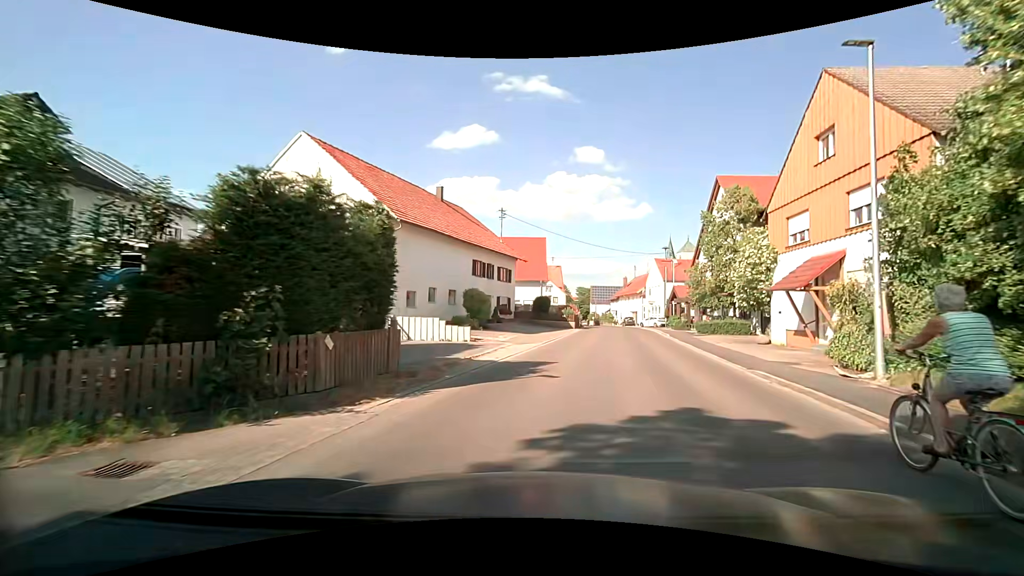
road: secondary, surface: asphalt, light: Day
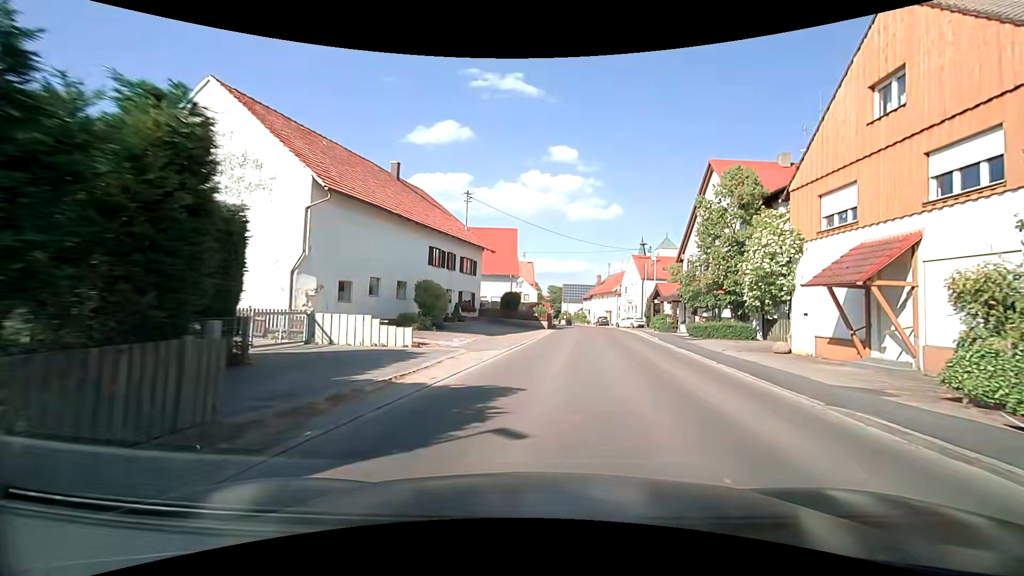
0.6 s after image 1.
(+0.1, +5.3) m; +4°
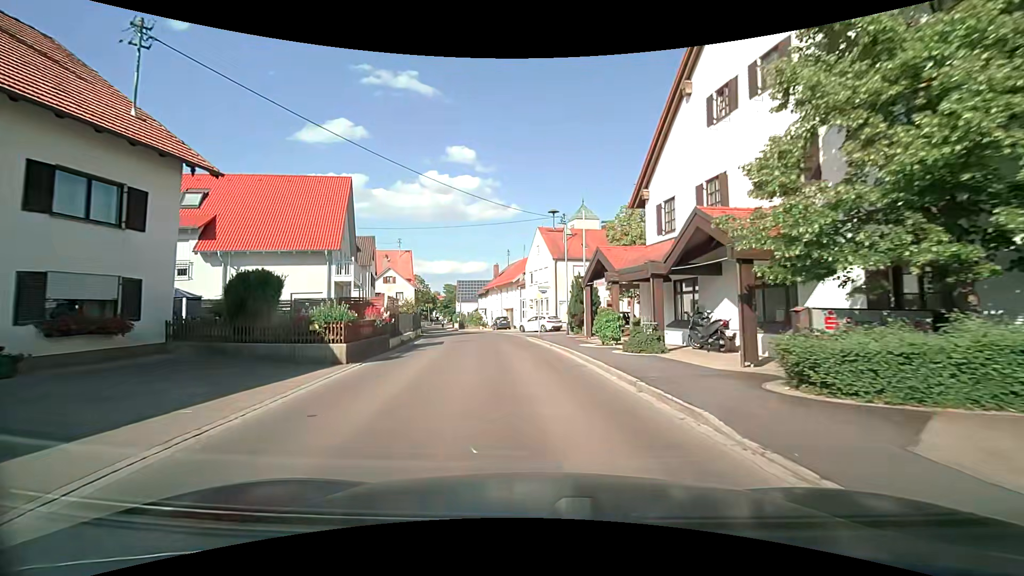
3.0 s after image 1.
(+3.1, +22.7) m; +12°
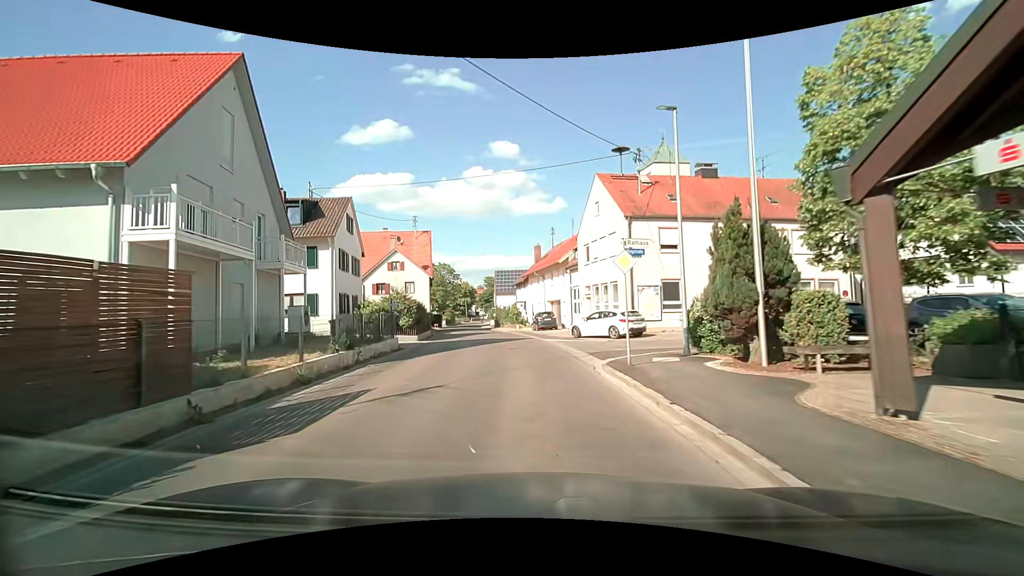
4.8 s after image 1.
(-0.8, +17.2) m; -6°
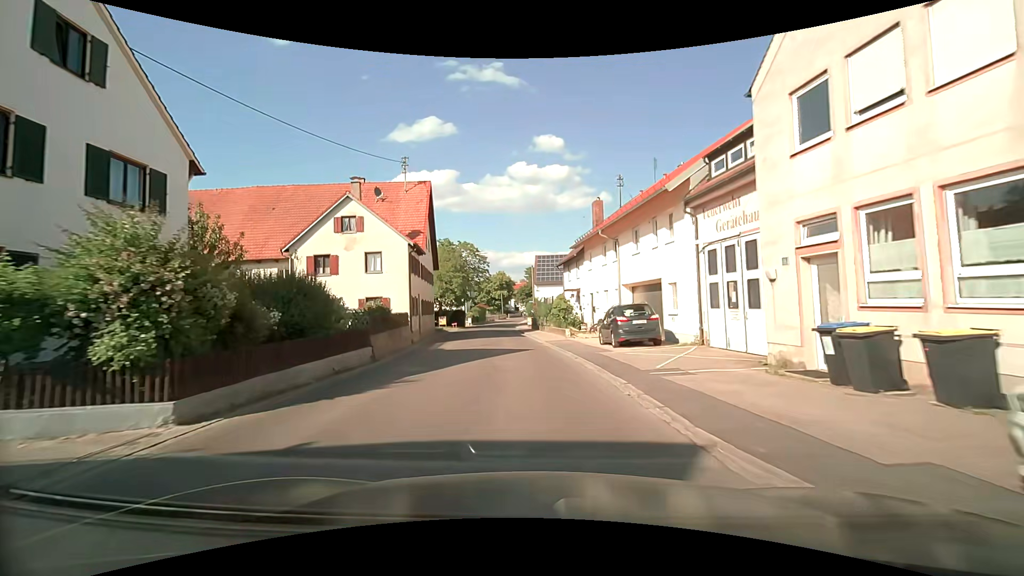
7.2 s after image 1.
(-1.1, +23.4) m; -5°
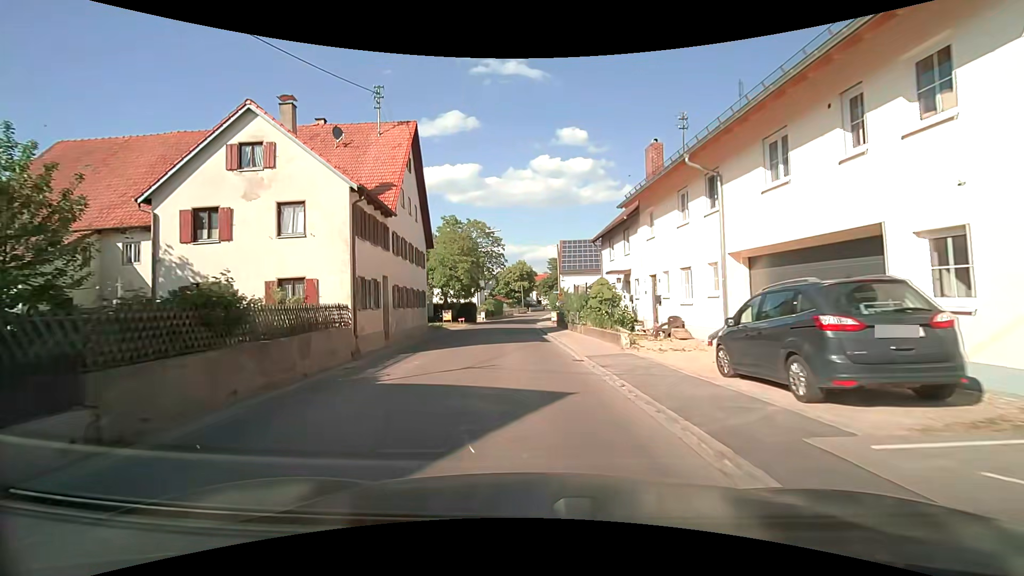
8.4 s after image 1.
(-0.3, +12.2) m; -3°
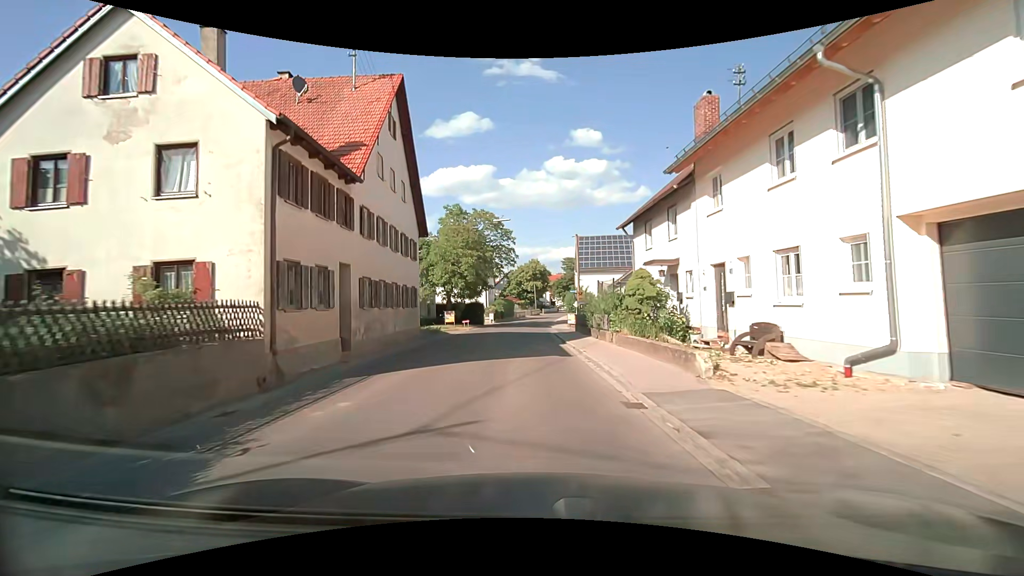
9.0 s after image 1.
(0.0, +6.3) m; -1°
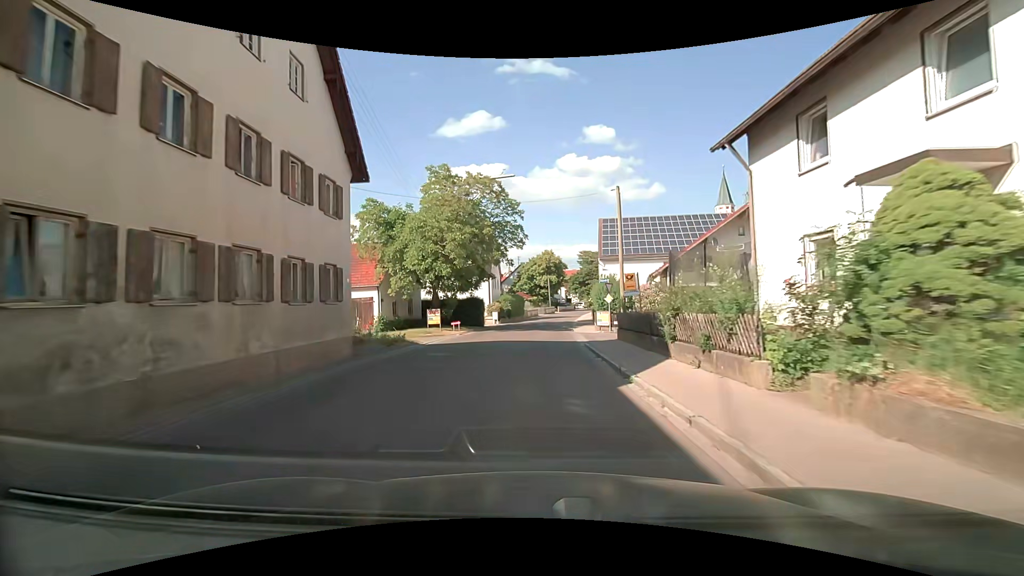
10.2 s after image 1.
(-0.2, +12.9) m; -2°
(0, +10) (0, +20) (0, +30) (+1, +40) (+2, +50) (+3, +60) (+4, +70) (+6, +80) (+8, +89) (+10, +99) m
